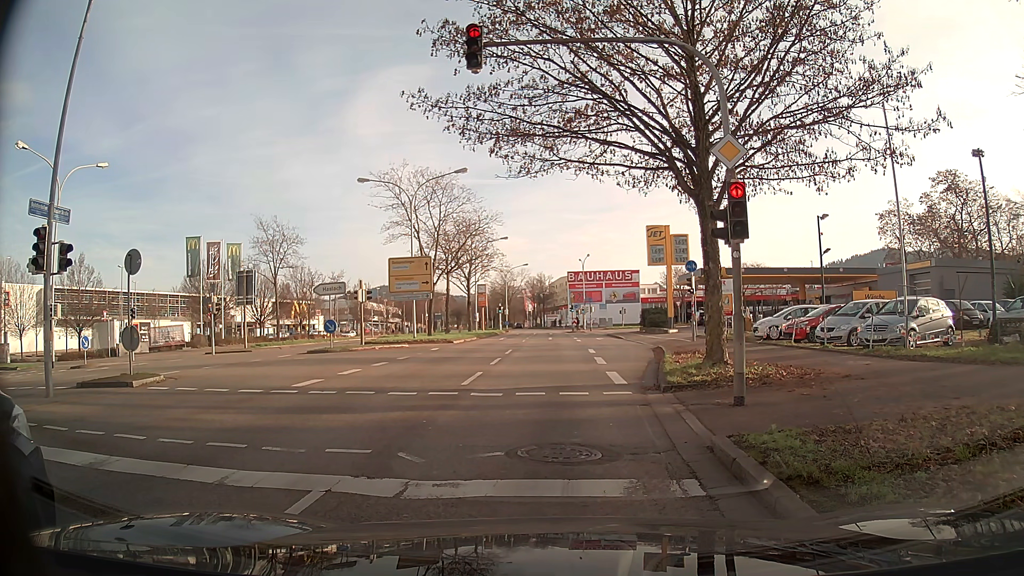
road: primary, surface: asphalt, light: Day
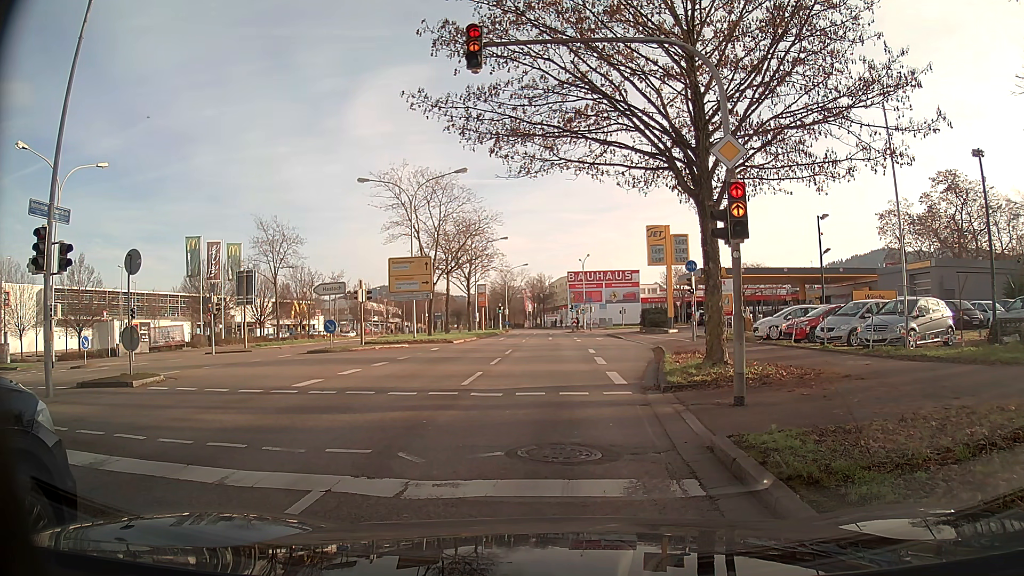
(0.0, 0.0) m; 0°
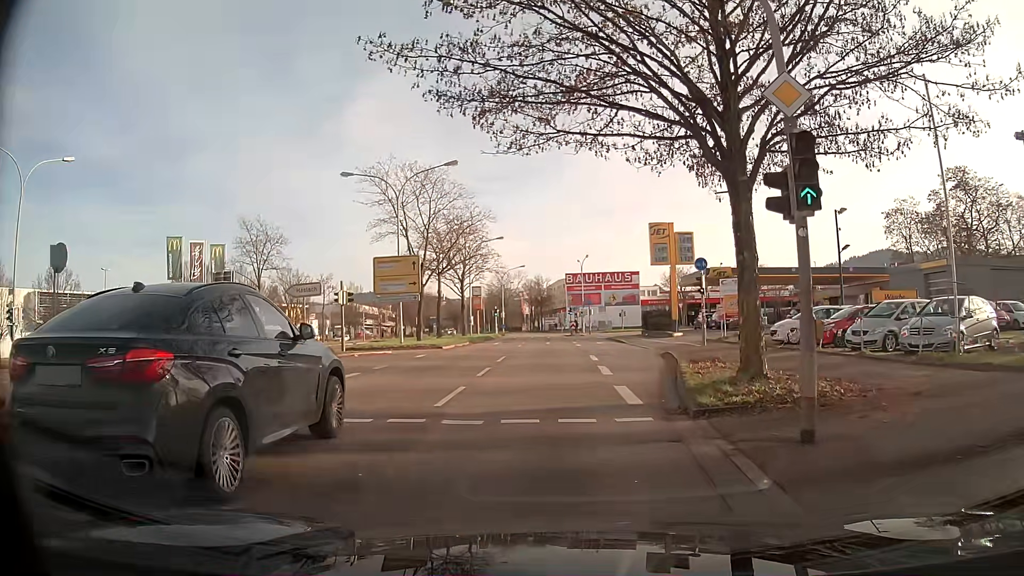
(0.0, +3.2) m; +1°
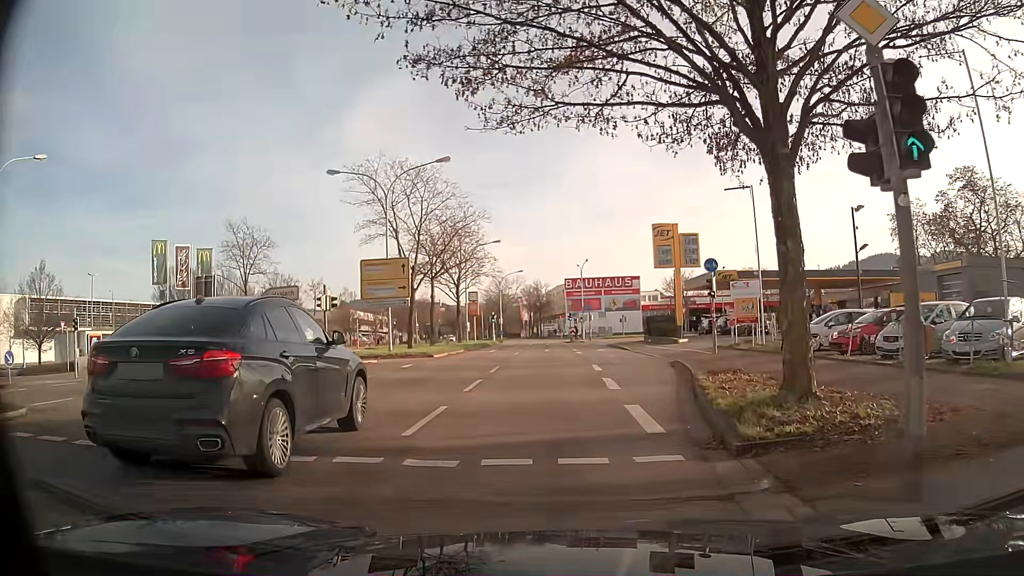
(0.0, +2.4) m; -1°
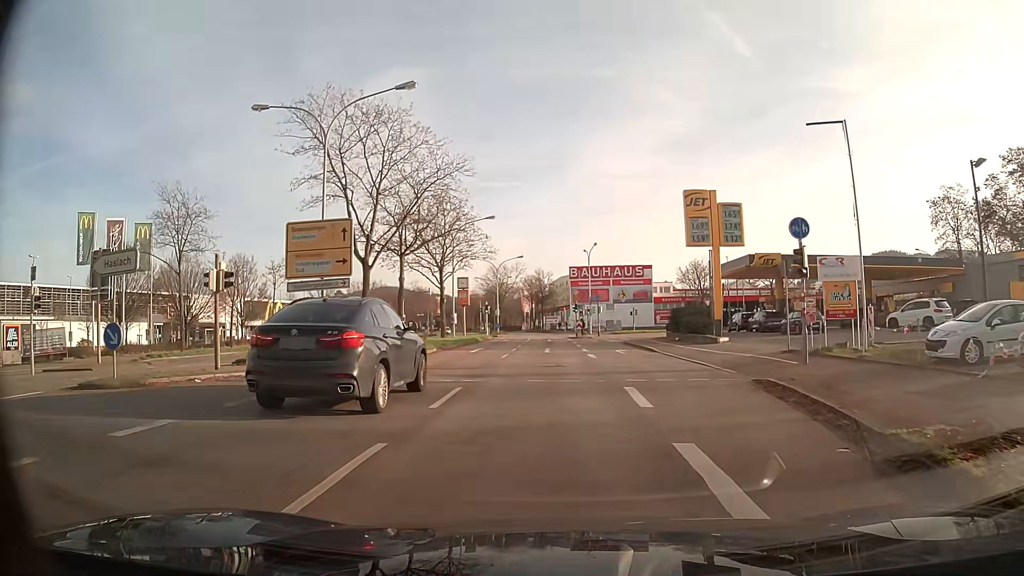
(0.0, +10.6) m; 0°
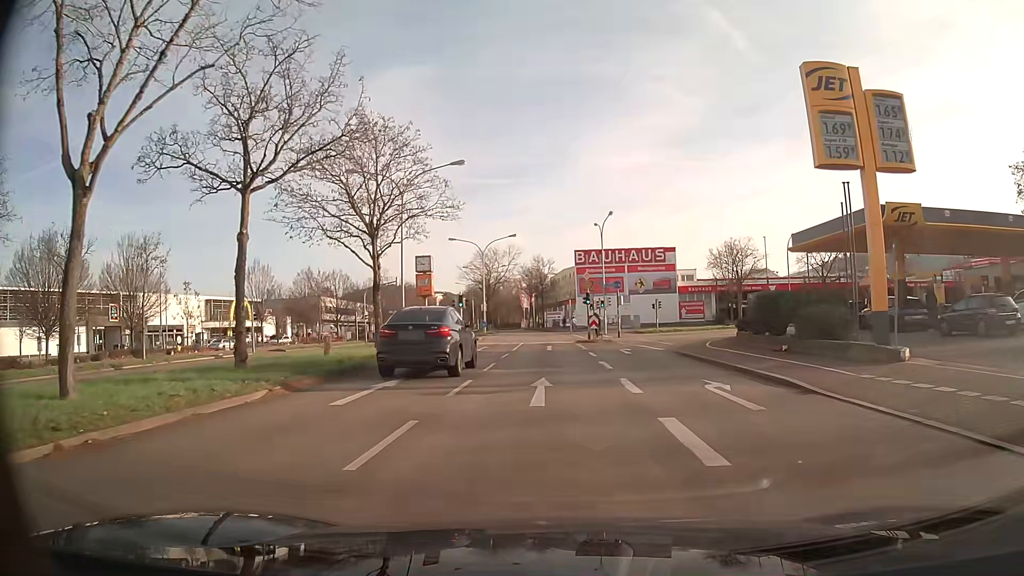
(-0.1, +18.9) m; 0°
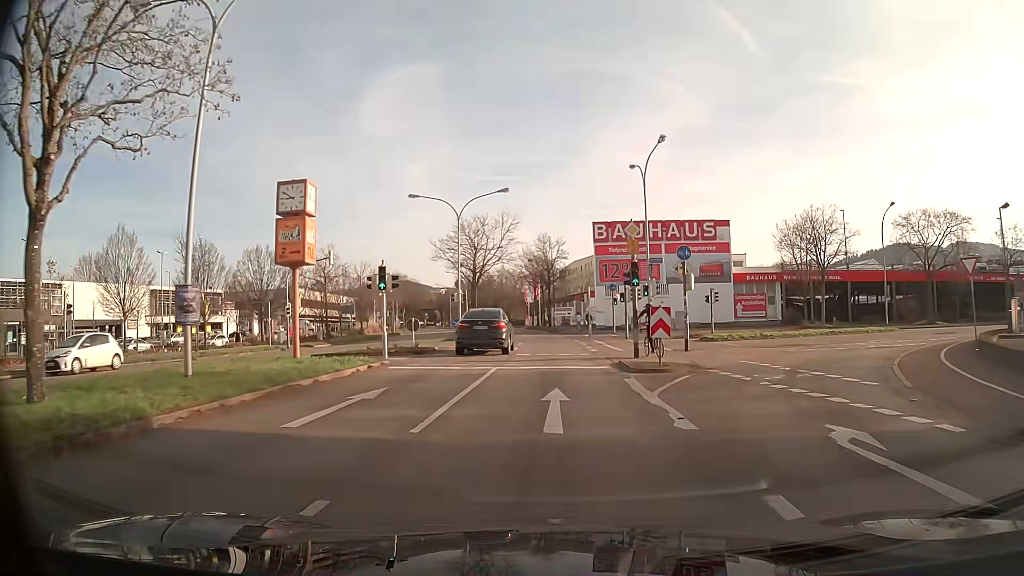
(-0.2, +22.6) m; -1°
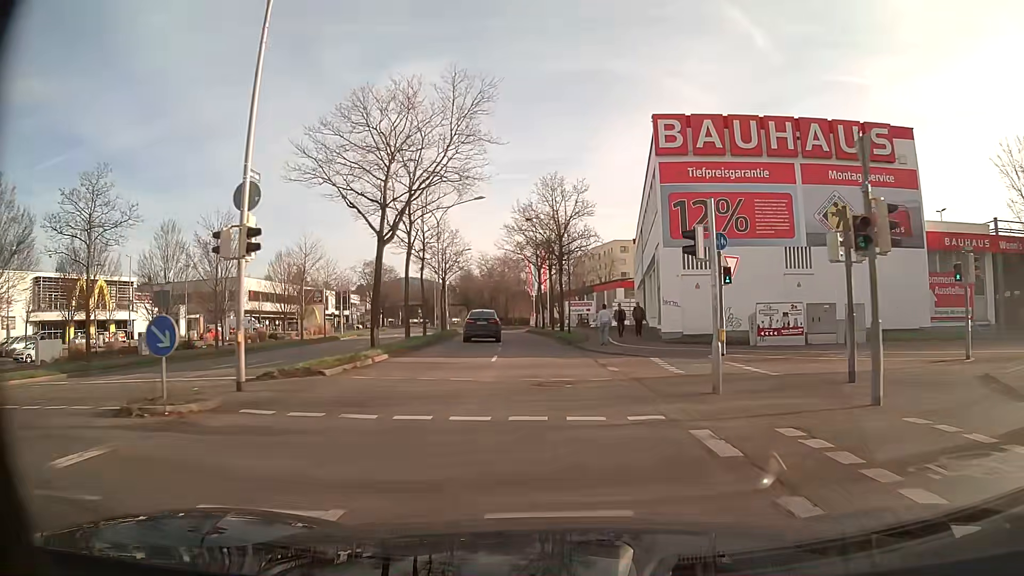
(-0.3, +32.5) m; -1°
(0, +10) (0, +20) (-1, +30) (-2, +40) (-2, +50) (-3, +60) (-5, +70) (-6, +80) (-8, +89) (-10, +99) m
